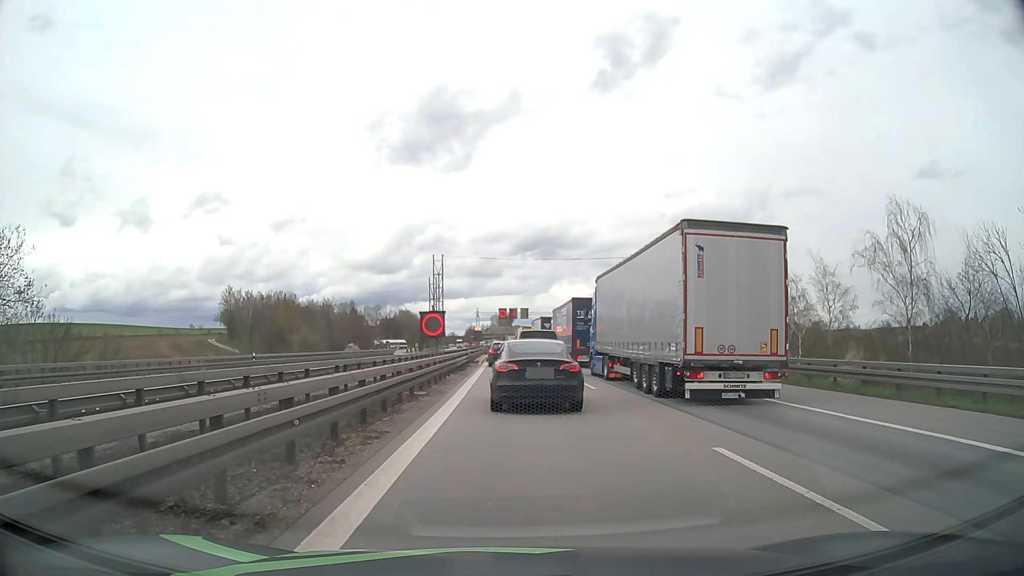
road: motorway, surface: asphalt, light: Day
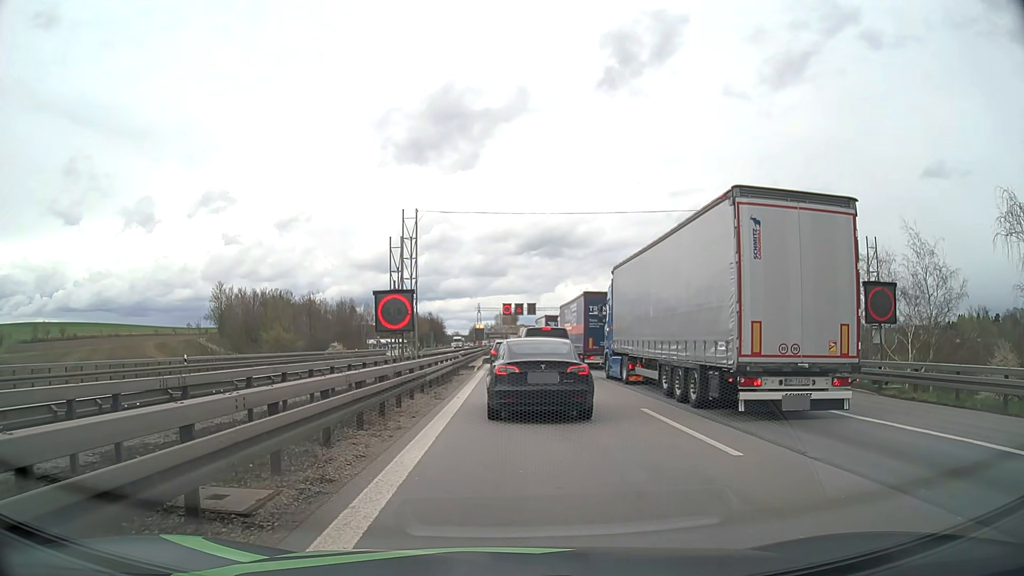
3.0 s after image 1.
(-0.2, +12.8) m; -1°
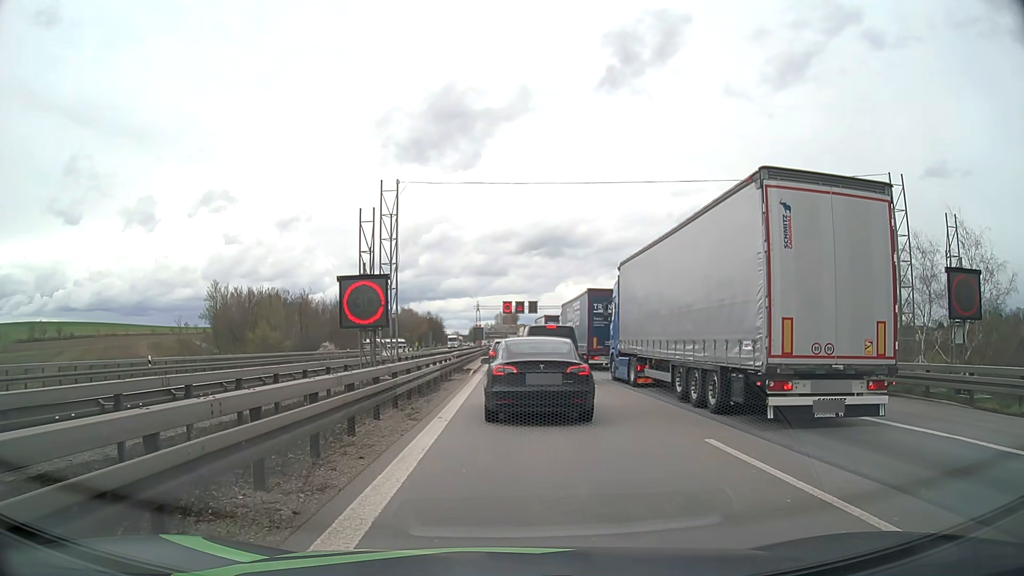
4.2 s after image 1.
(0.0, +4.6) m; 0°
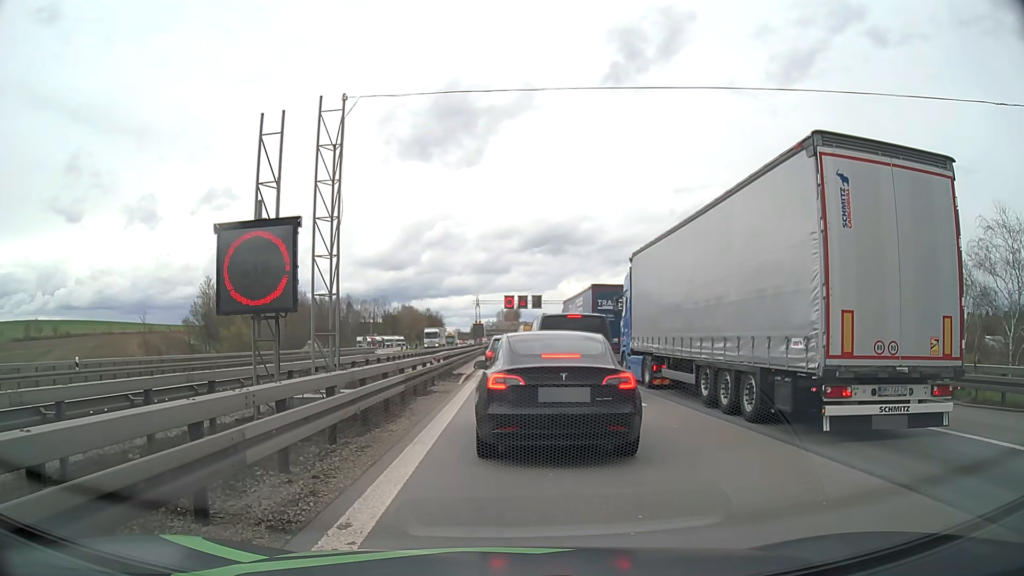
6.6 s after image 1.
(0.0, +7.2) m; -1°
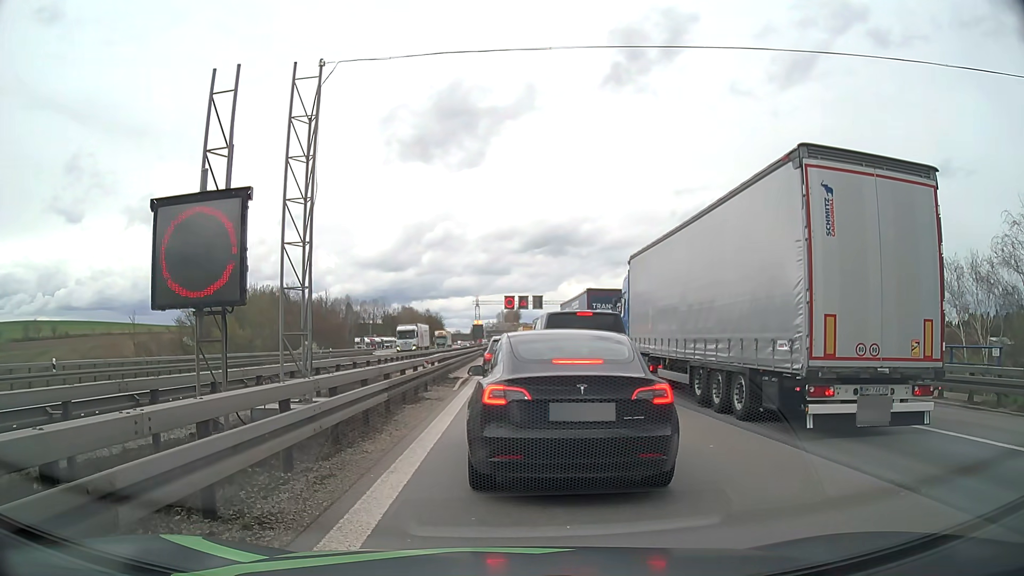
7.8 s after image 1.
(0.0, +1.8) m; +2°
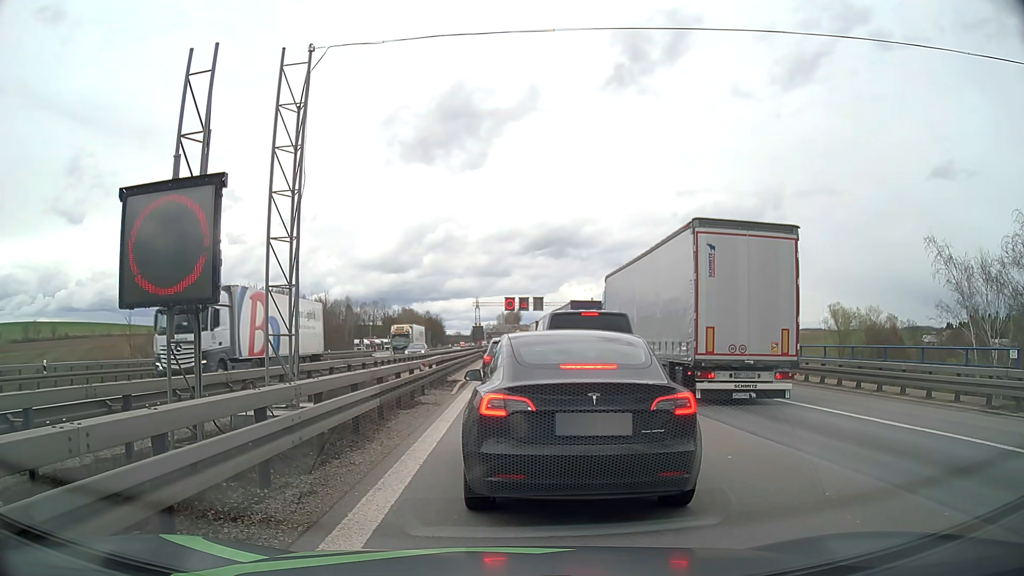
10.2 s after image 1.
(0.0, +0.7) m; 0°
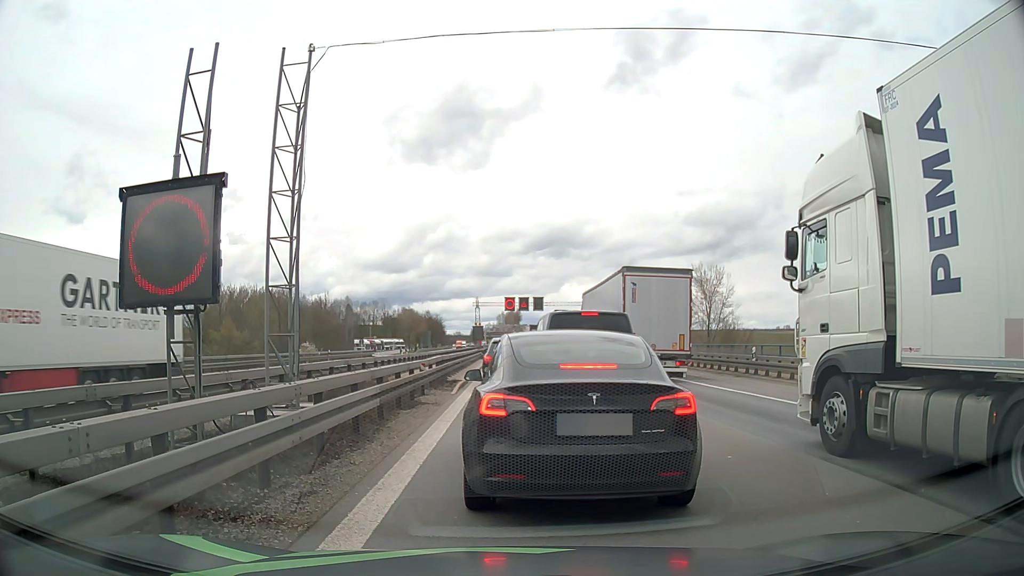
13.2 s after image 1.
(0.0, 0.0) m; 0°
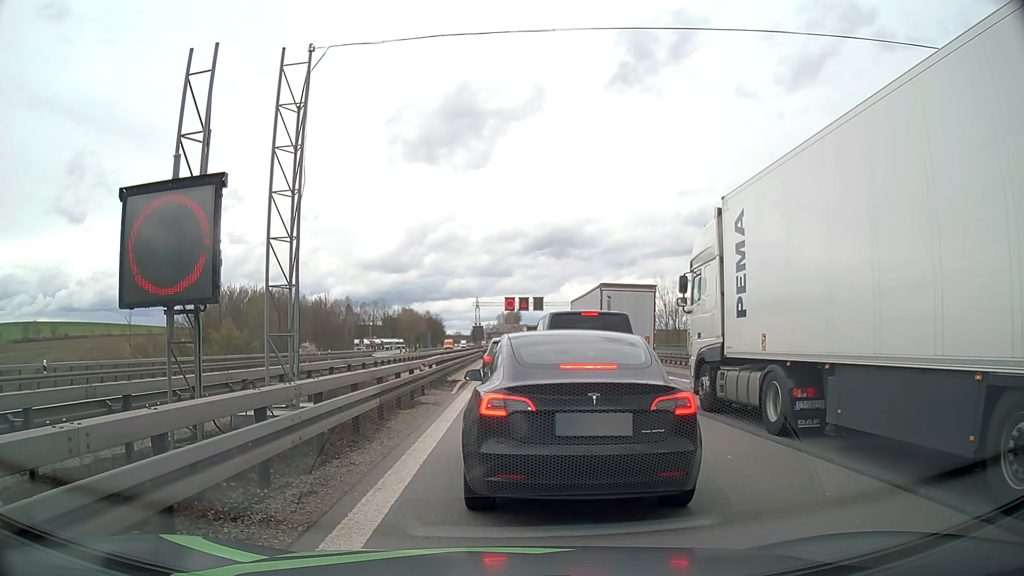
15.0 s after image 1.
(0.0, 0.0) m; 0°
(0, +10) (0, +20) (0, +30) (0, +40) (0, +50) (0, +60) (0, +70) (-1, +80) (-1, +90) (-1, +100) m
